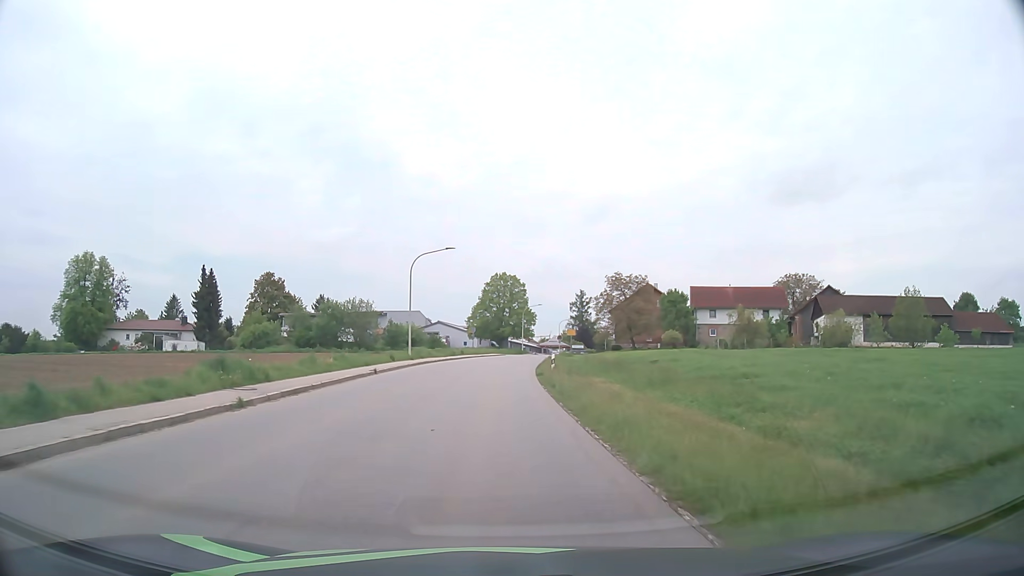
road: tertiary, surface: asphalt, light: Day
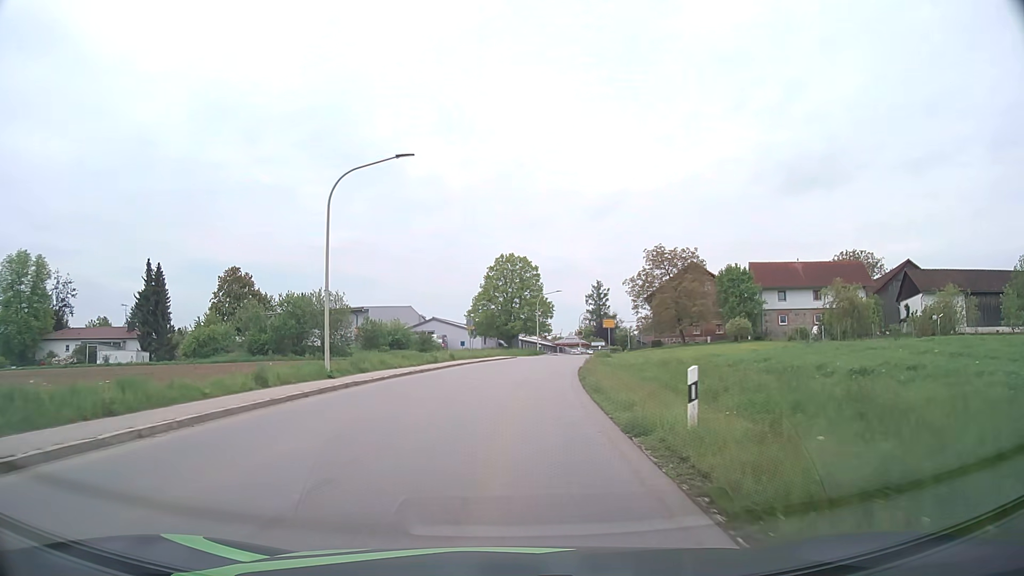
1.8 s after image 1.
(-0.2, +22.3) m; -1°
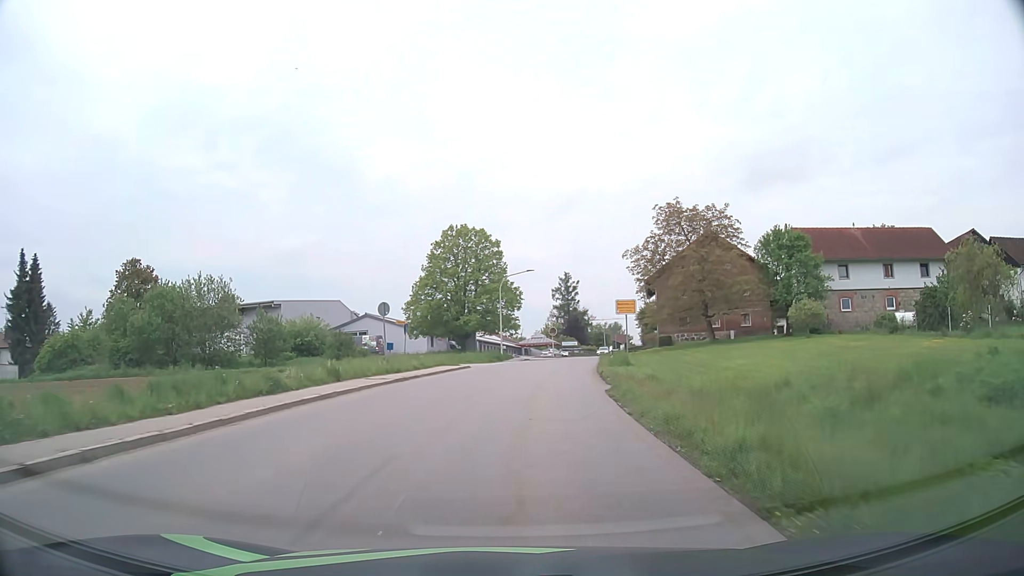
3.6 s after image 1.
(+0.5, +22.6) m; +3°
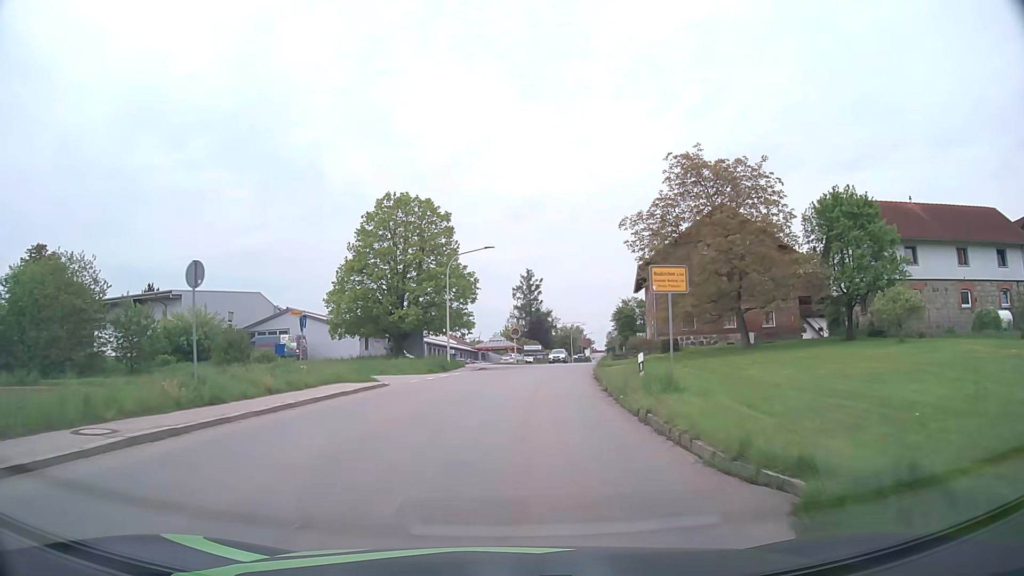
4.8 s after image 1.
(+0.4, +15.1) m; +4°
(0, +10) (+1, +20) (+2, +30) (+3, +40) (+4, +50) (+6, +60) (+7, +70) (+9, +79) (+11, +89) (+13, +99) m
